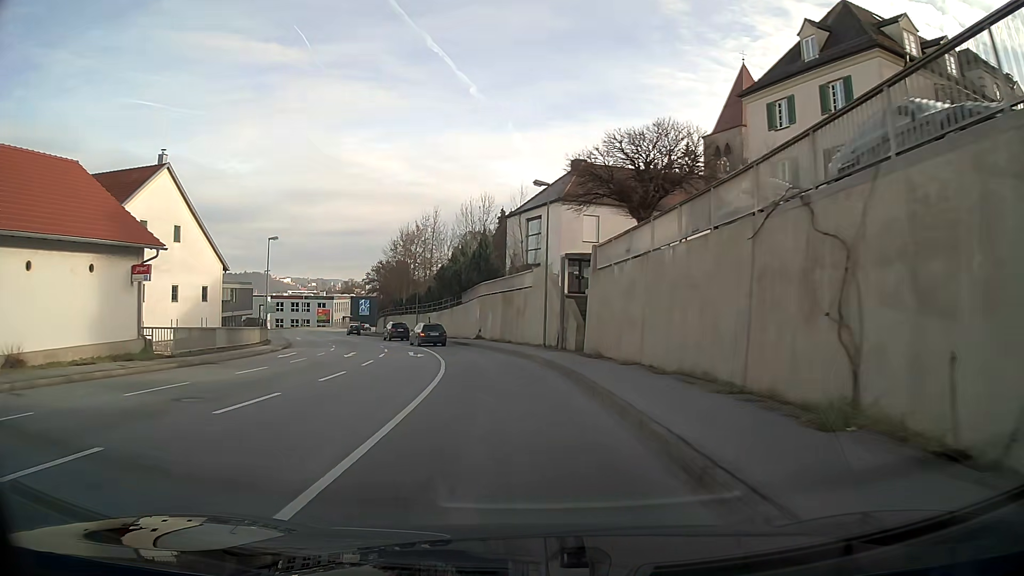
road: tertiary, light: Day
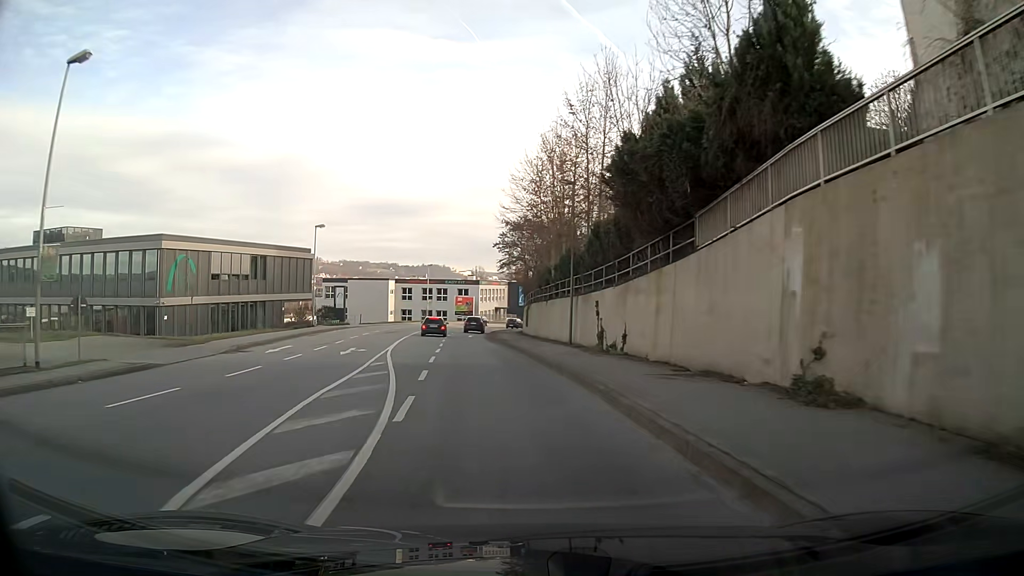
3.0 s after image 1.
(-5.4, +39.3) m; -16°
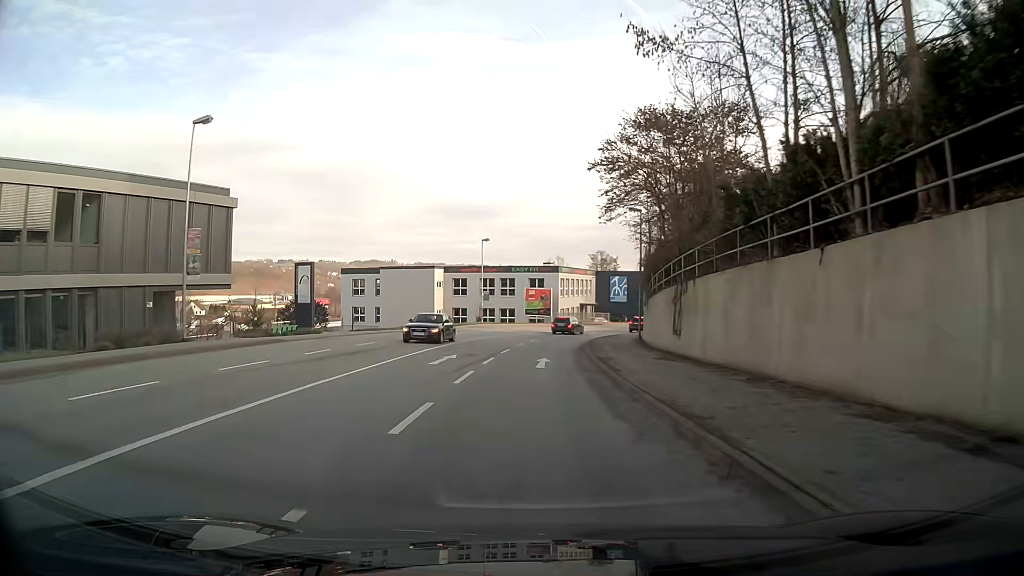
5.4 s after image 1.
(-2.0, +31.3) m; -5°
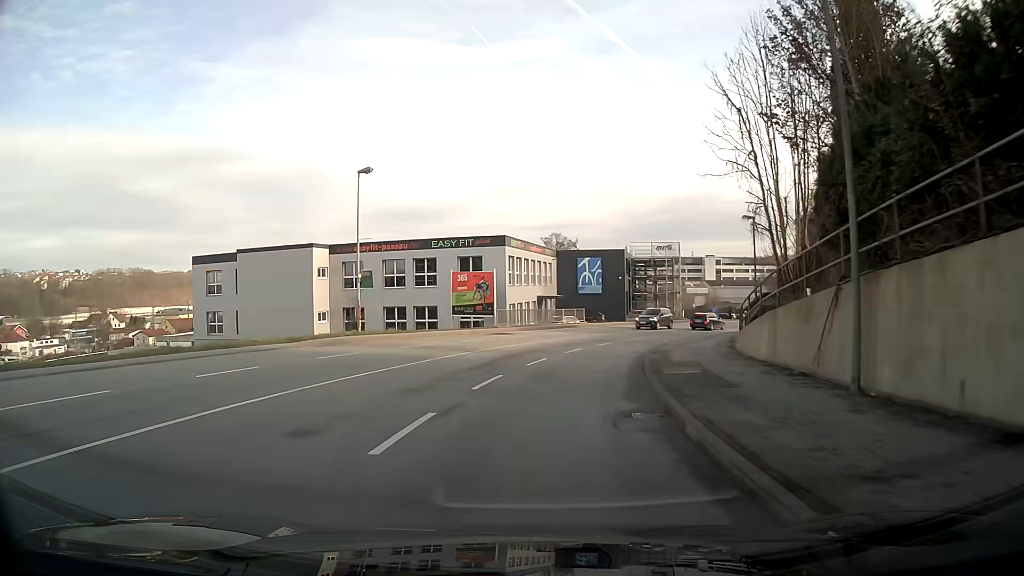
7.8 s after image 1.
(+1.0, +31.0) m; +6°
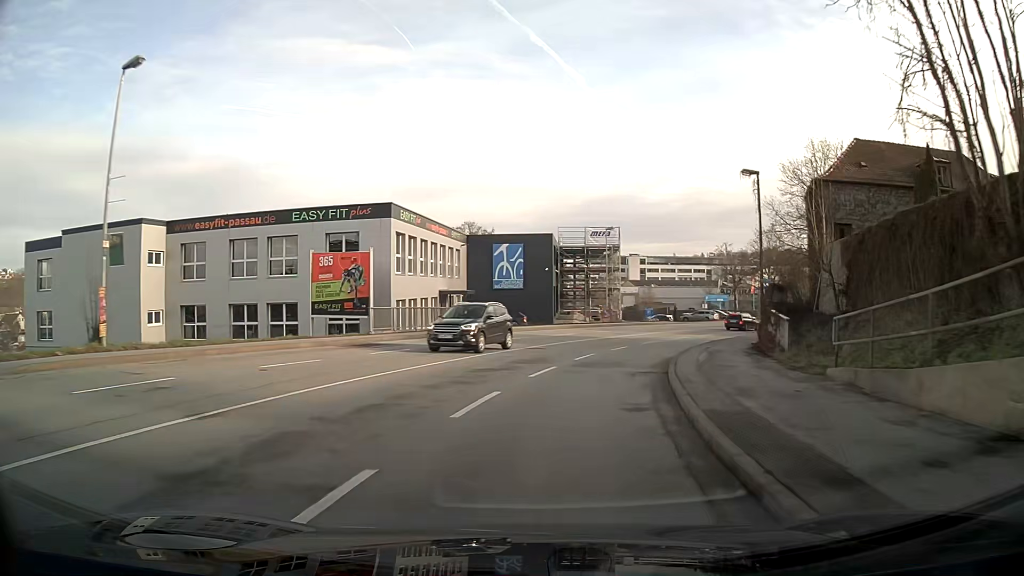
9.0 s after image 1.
(+0.9, +15.3) m; +7°
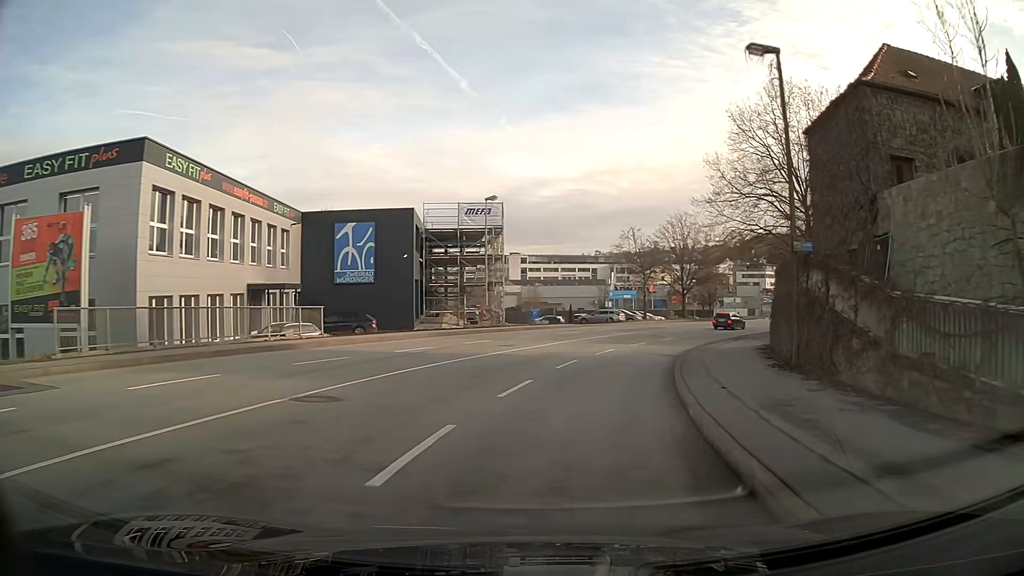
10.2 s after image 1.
(+1.4, +15.2) m; +11°
(+1, +10) (+2, +20) (+5, +29) (+9, +39) (+14, +47) (+19, +56) (+25, +64) (+32, +71) (+38, +79) (+43, +88) m
